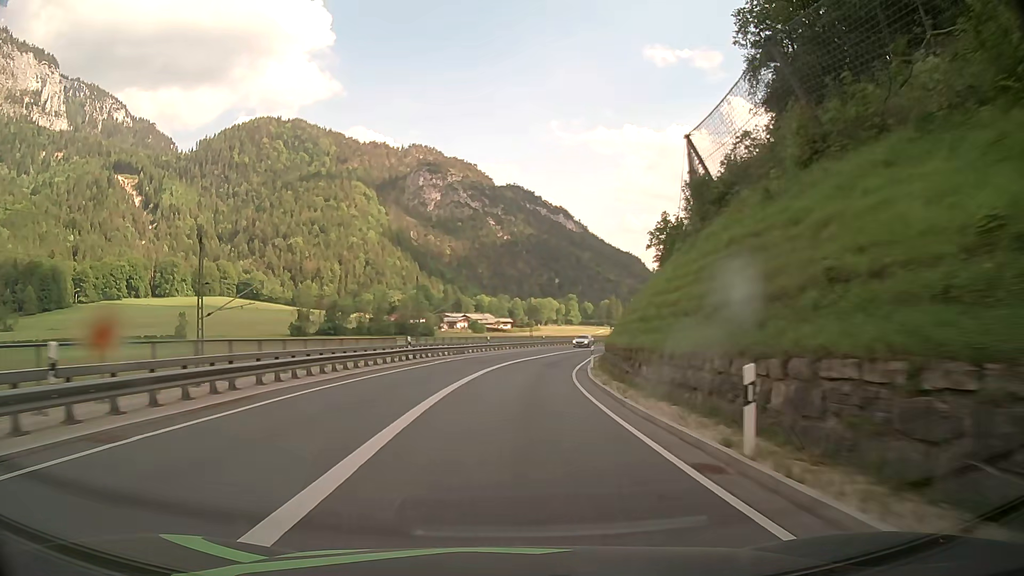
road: primary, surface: asphalt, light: Day
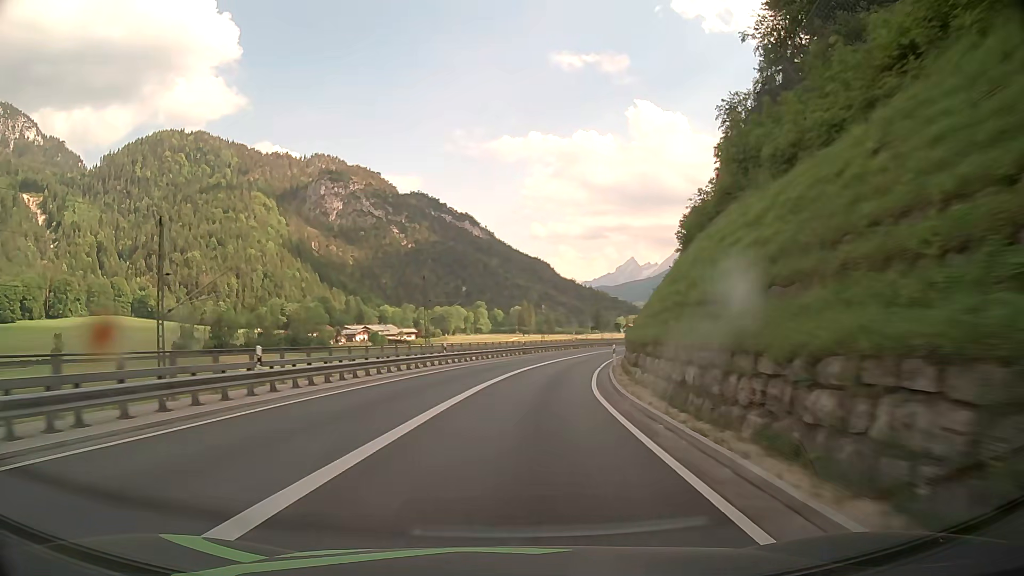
(+2.1, +37.4) m; +7°
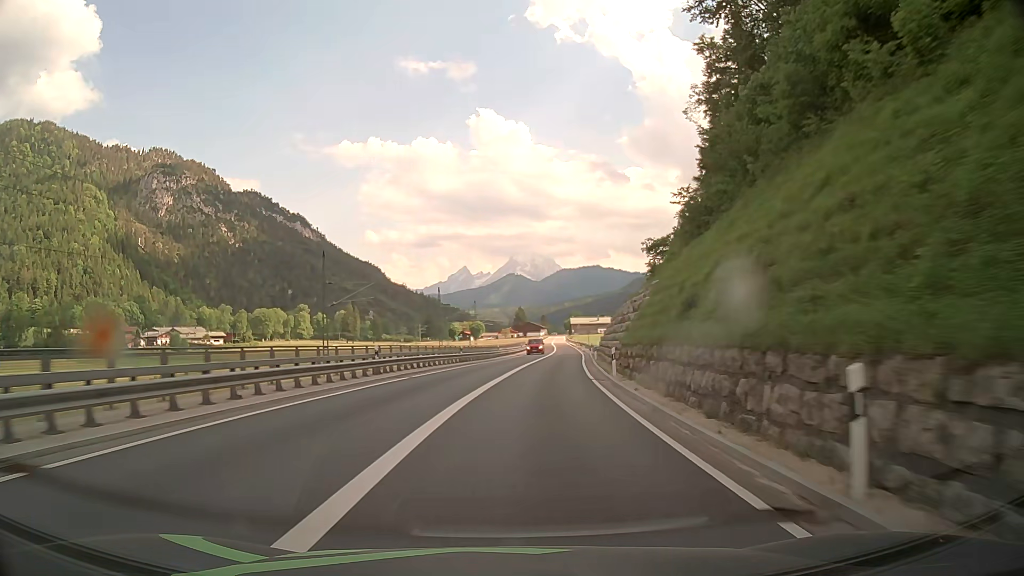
(+5.9, +49.2) m; +14°
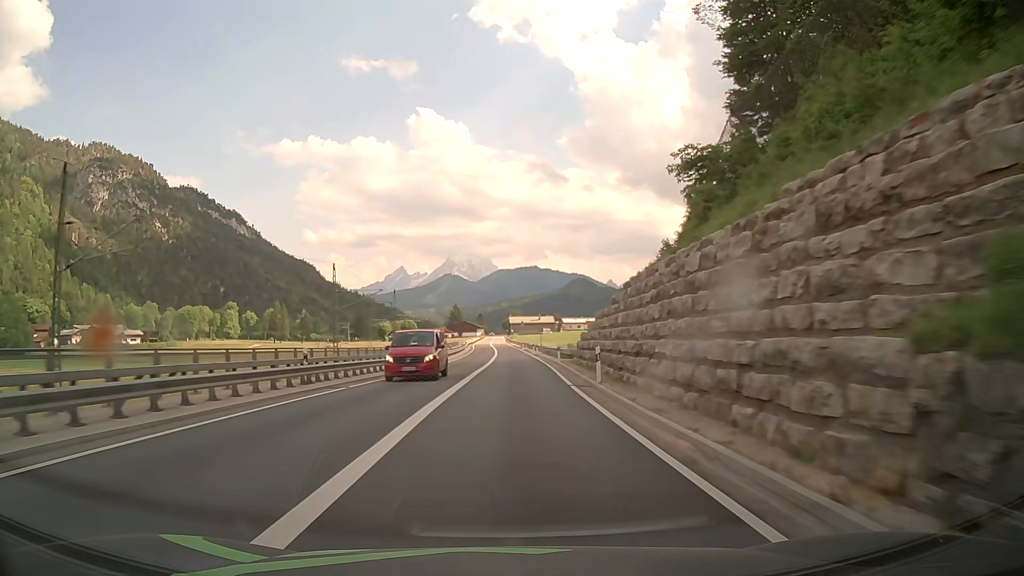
(+1.4, +24.8) m; +6°
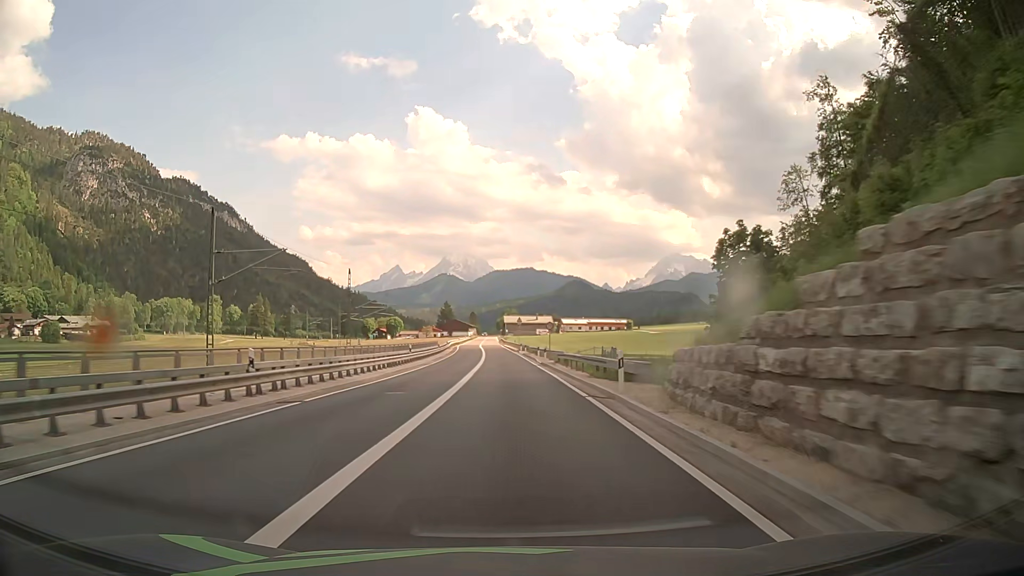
(+0.4, +24.7) m; +1°
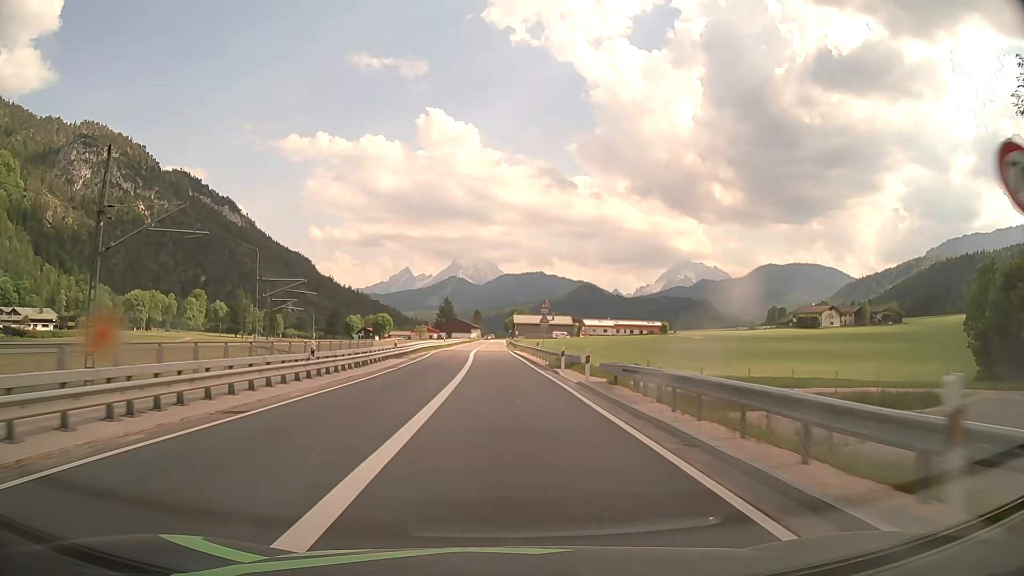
(-0.3, +46.7) m; -1°
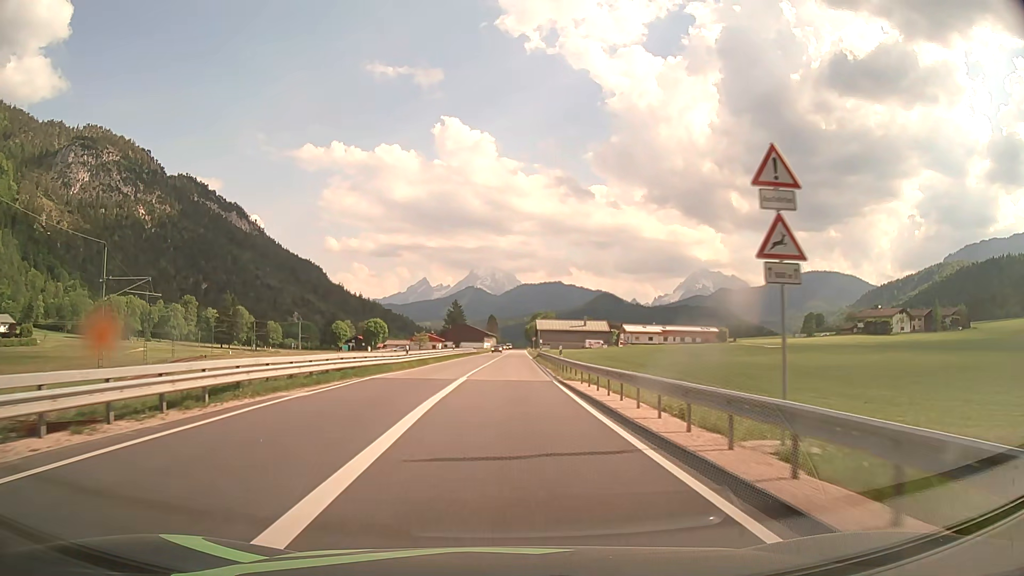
(-0.7, +44.4) m; -2°
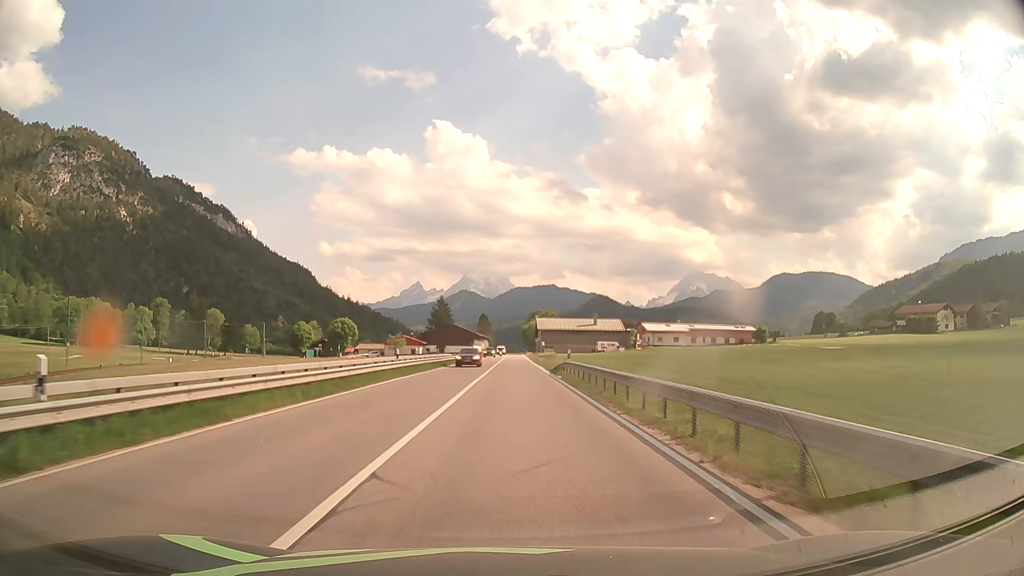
(0.0, +32.6) m; 0°
(0, +10) (0, +20) (0, +30) (+1, +40) (+1, +50) (+1, +60) (+1, +70) (+2, +80) (+2, +90) (+2, +100) m
